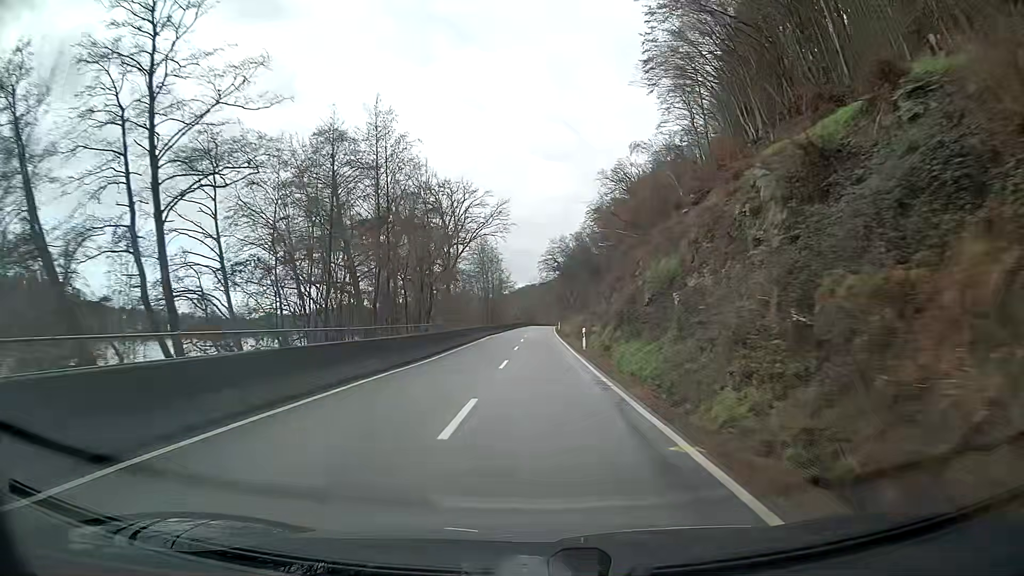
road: secondary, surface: asphalt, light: Day
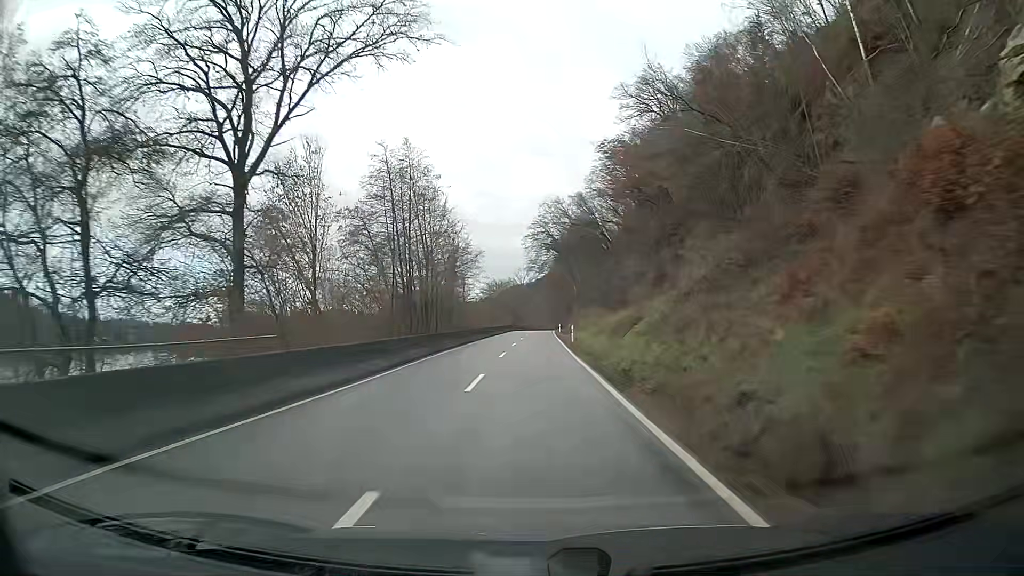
(+0.4, +54.6) m; +1°
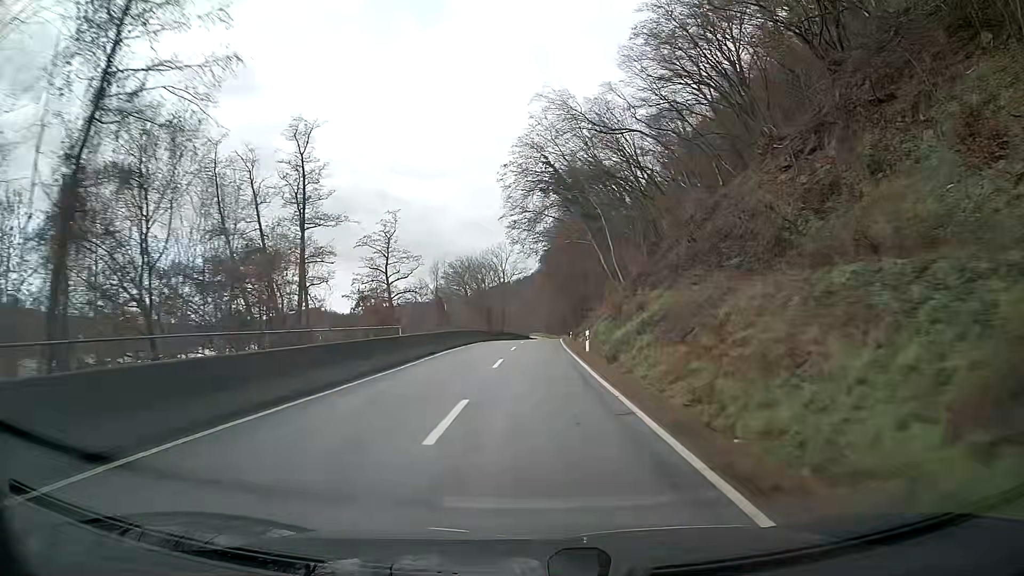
(+0.6, +54.0) m; +1°
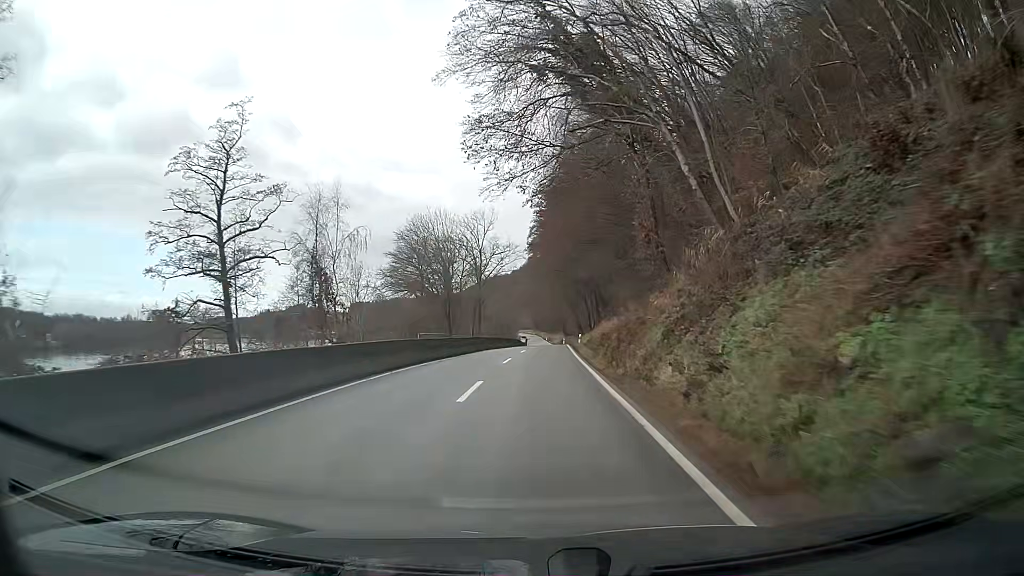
(+0.2, +32.4) m; +1°
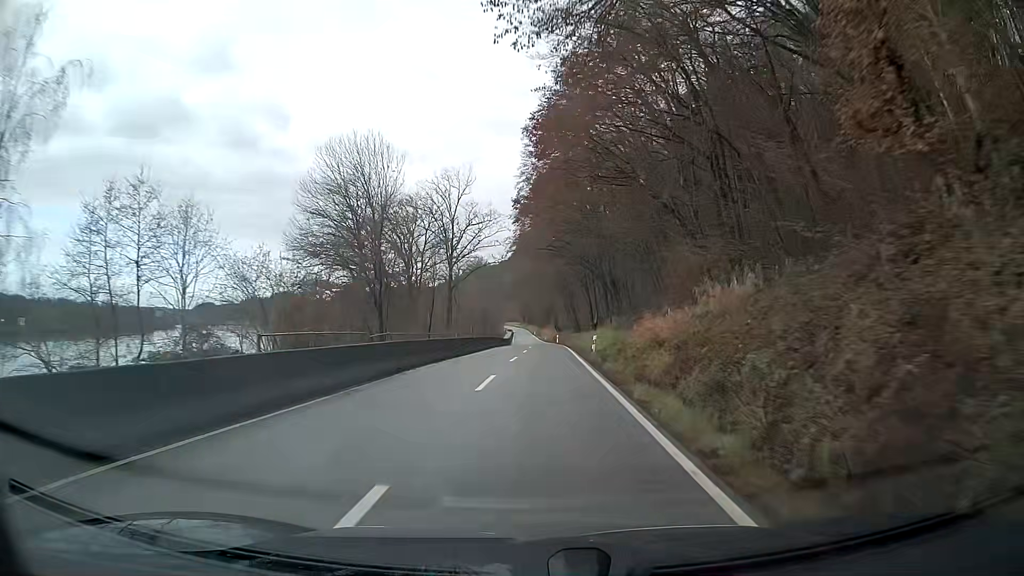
(+0.2, +21.6) m; +1°
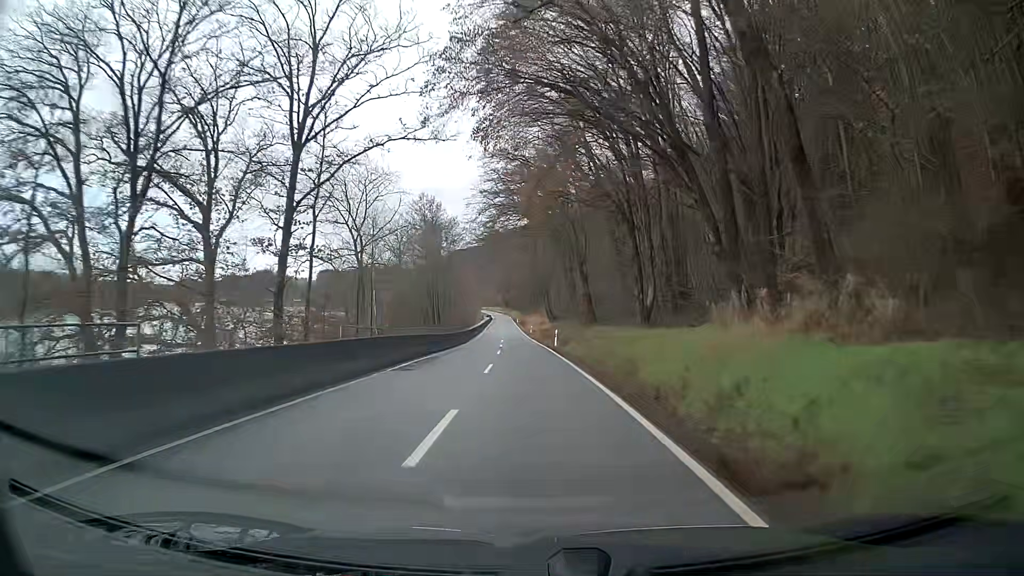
(+0.5, +43.5) m; +1°
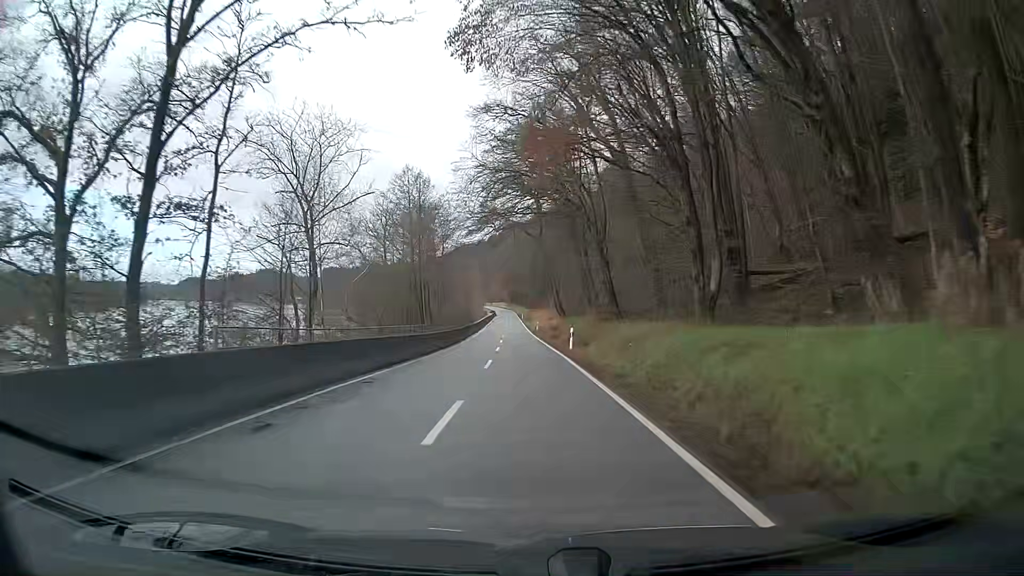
(0.0, +11.0) m; 0°
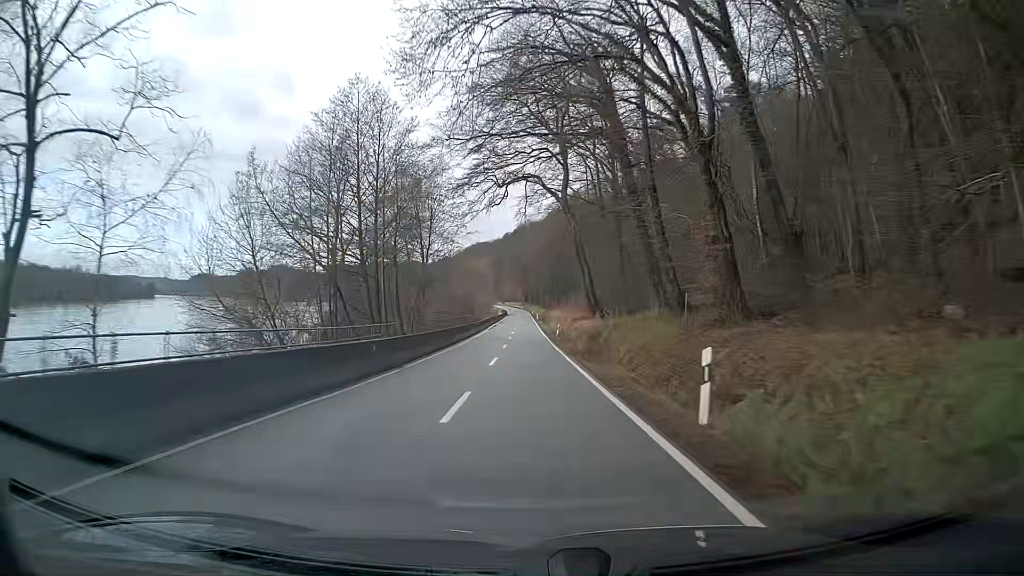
(-0.2, +22.1) m; -1°
